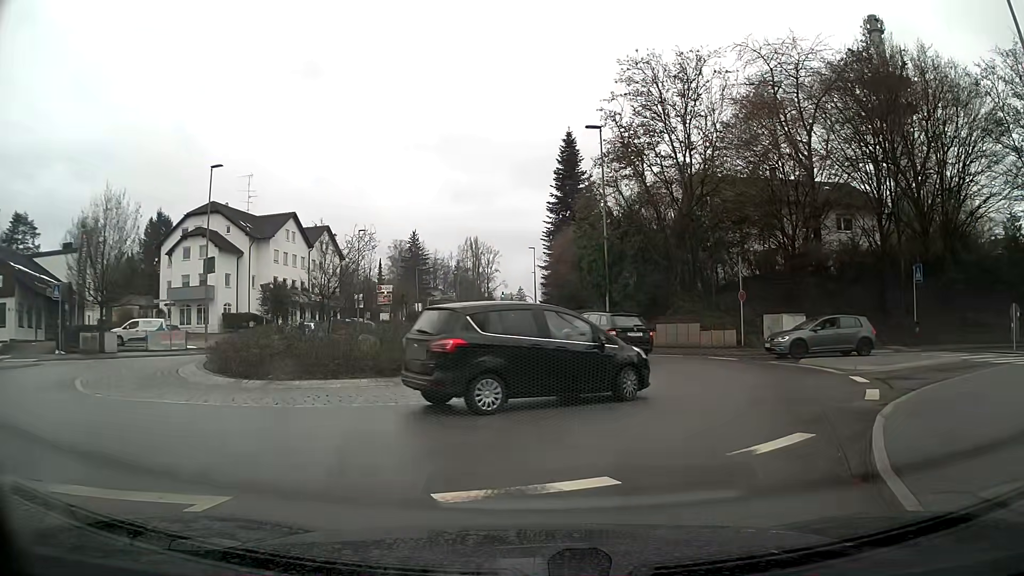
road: tertiary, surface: asphalt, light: Day
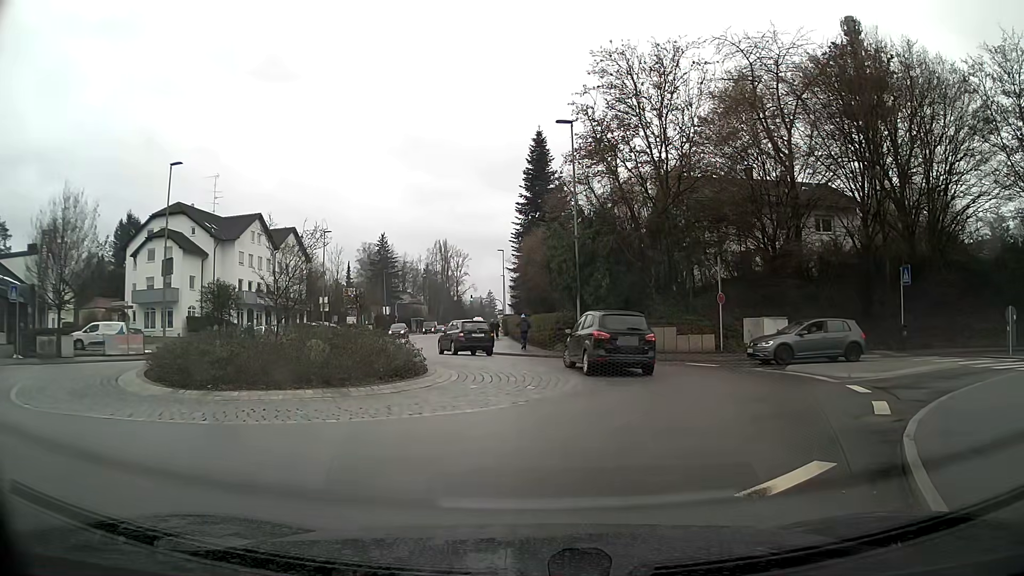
(0.0, +1.4) m; +1°
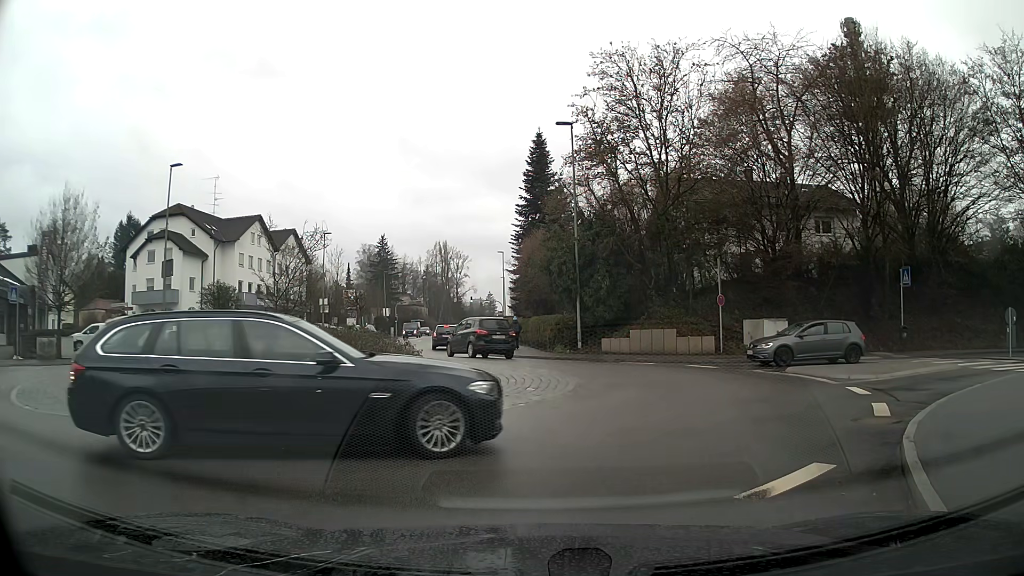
(0.0, +0.1) m; 0°
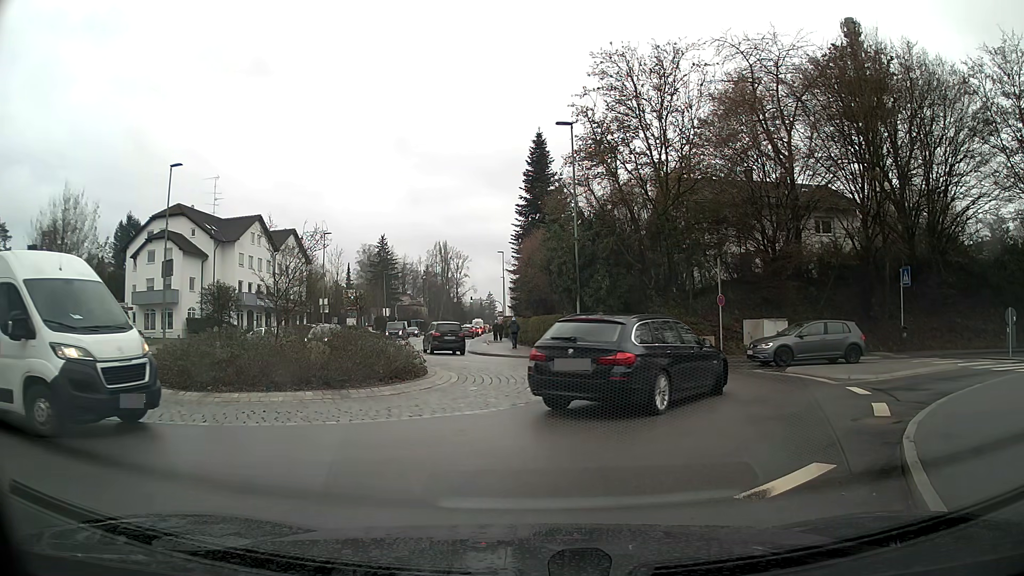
(0.0, 0.0) m; 0°
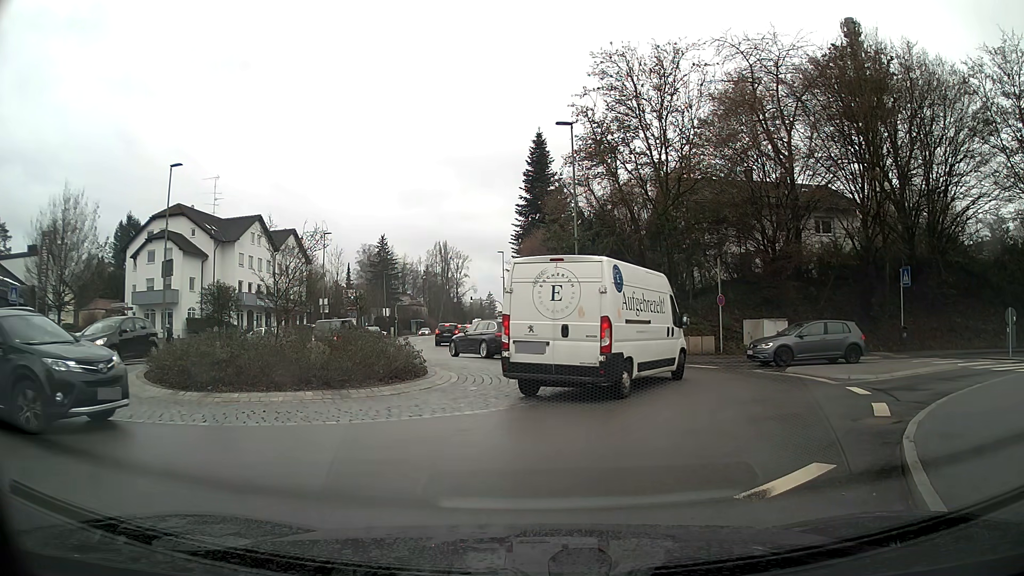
(0.0, 0.0) m; 0°
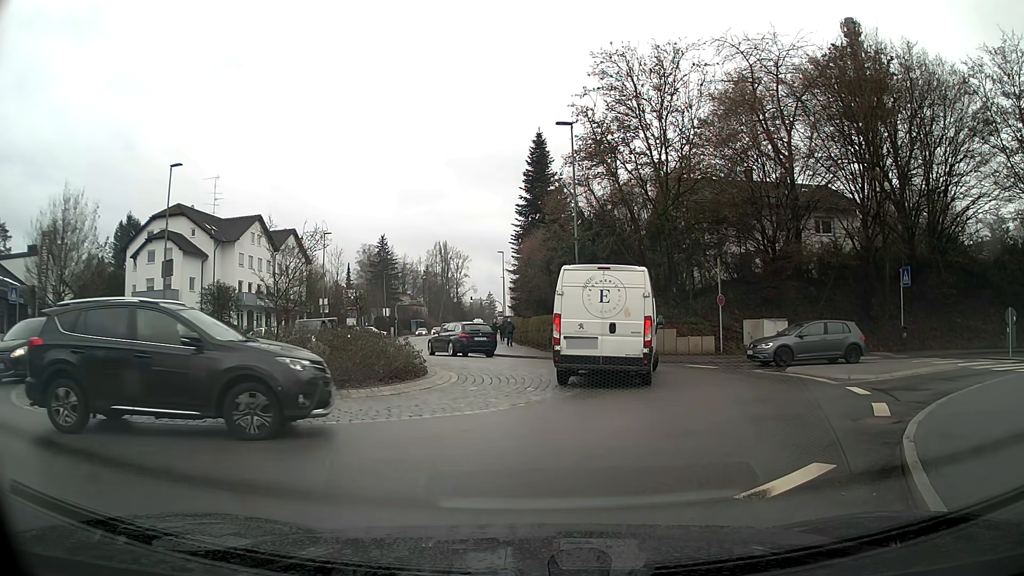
(0.0, 0.0) m; 0°
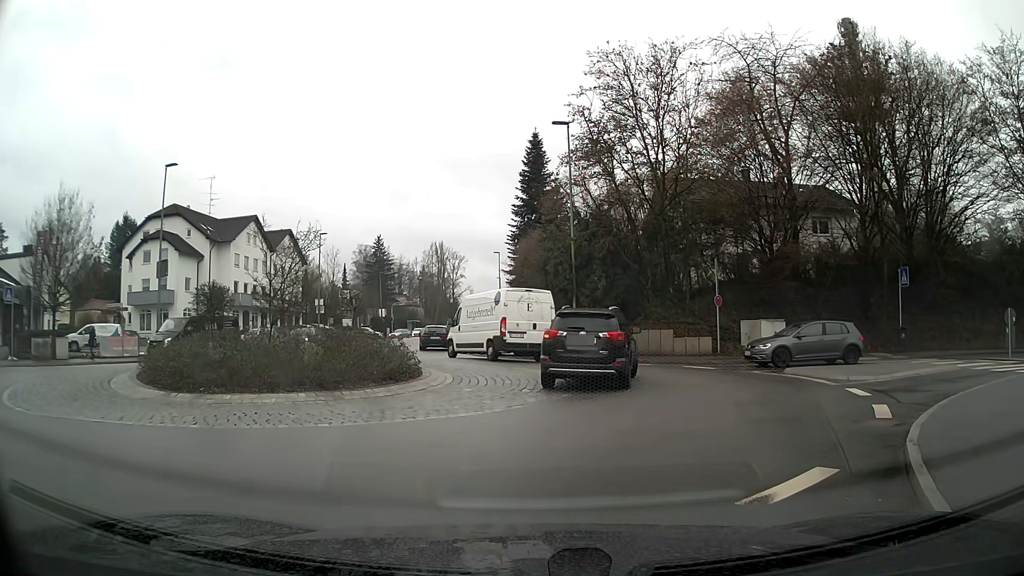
(0.0, +0.2) m; 0°
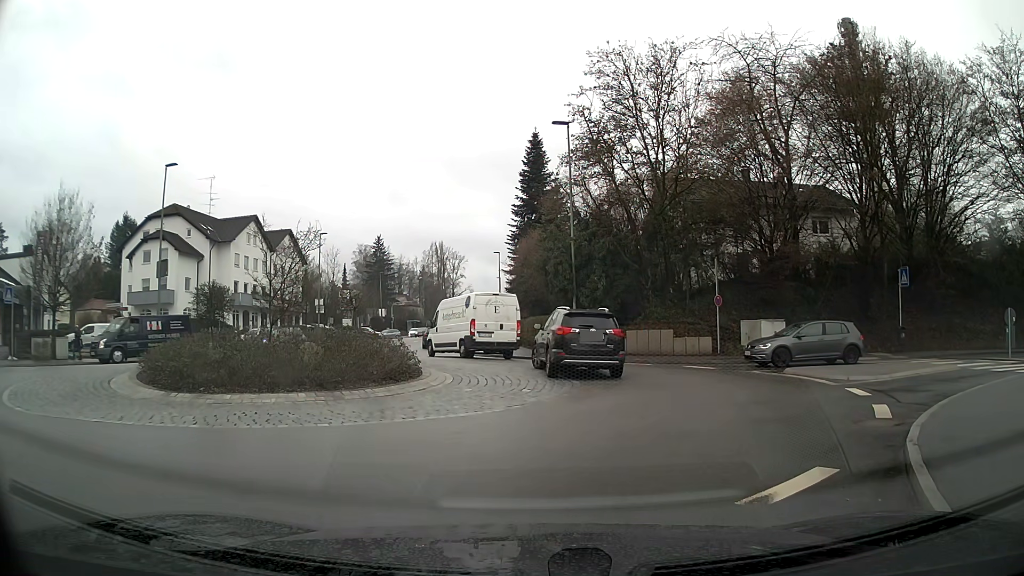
(0.0, 0.0) m; 0°
(+2, +10) (+3, +19) (-2, +28) (-5, +38) (-5, +48) (-6, +58) (-6, +68) (-7, +78) (-7, +88) (-8, +98) m
